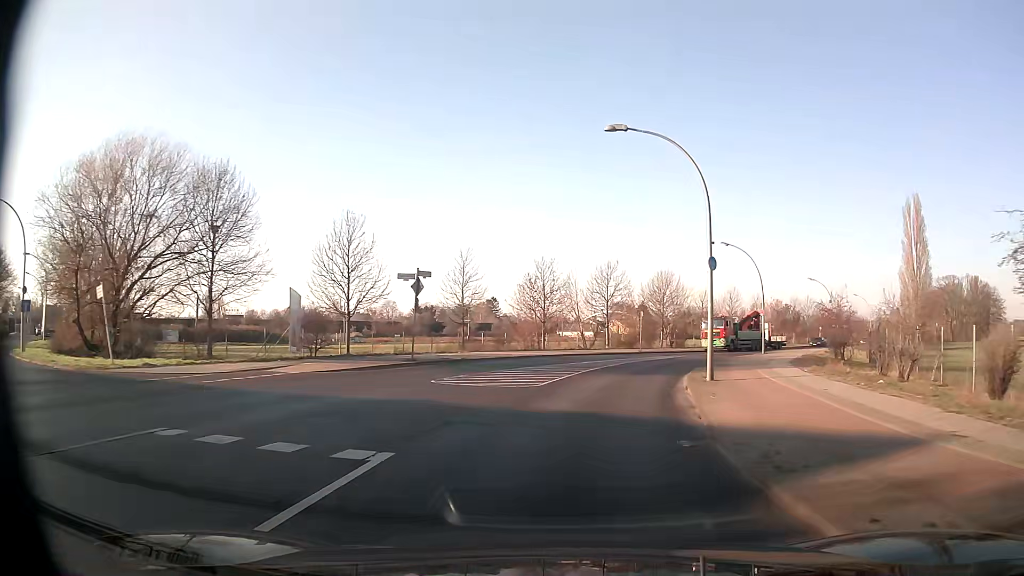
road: secondary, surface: asphalt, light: Day
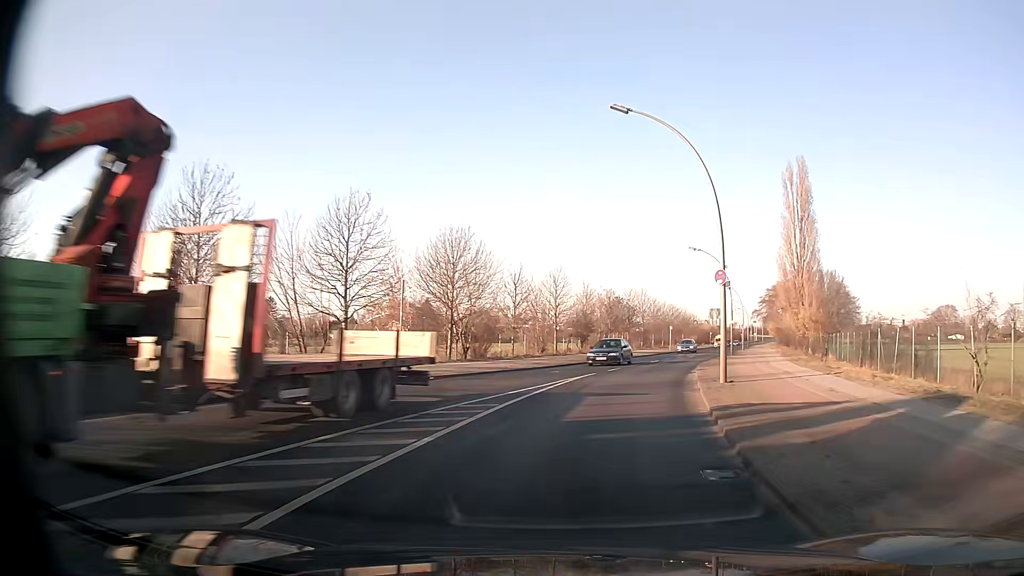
(+4.4, +29.5) m; +18°
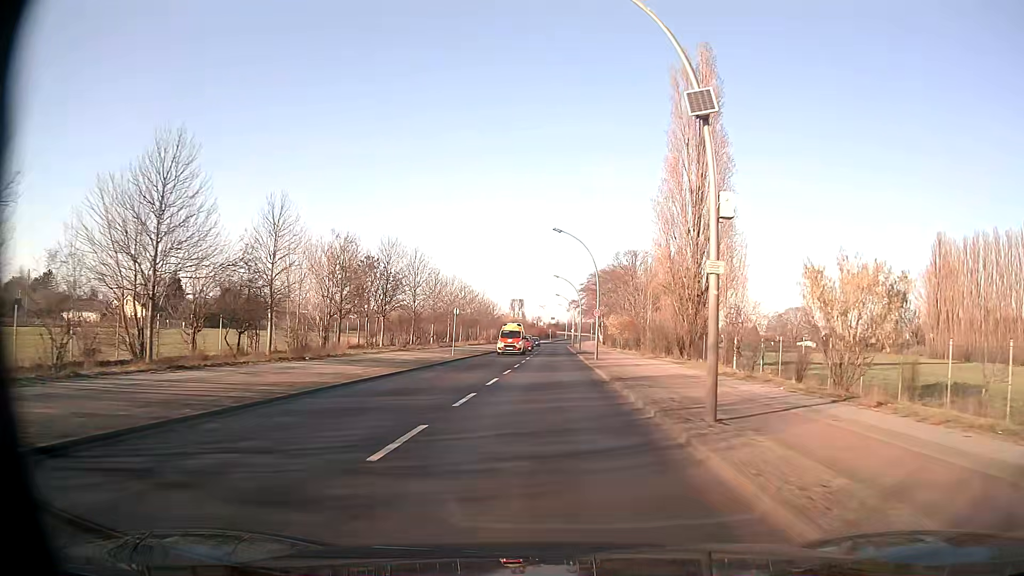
(+7.2, +37.4) m; +18°
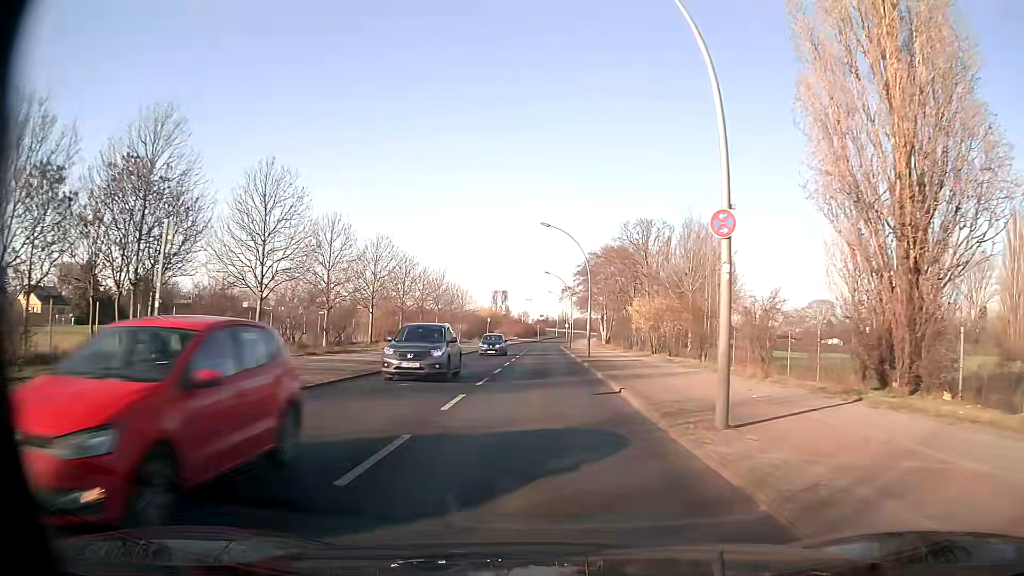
(+0.3, +31.5) m; +1°
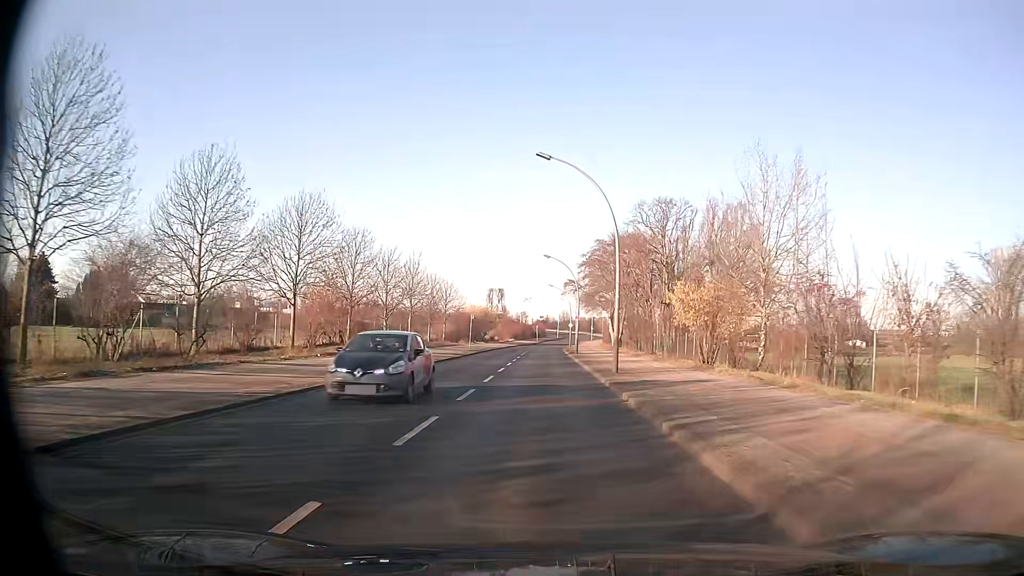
(-0.1, +15.7) m; 0°
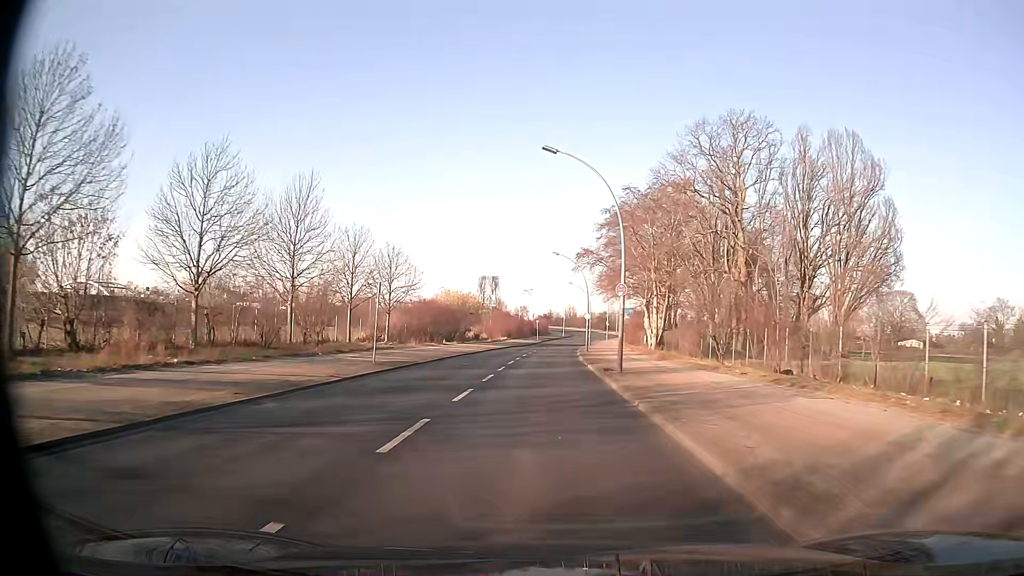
(0.0, +30.8) m; 0°
